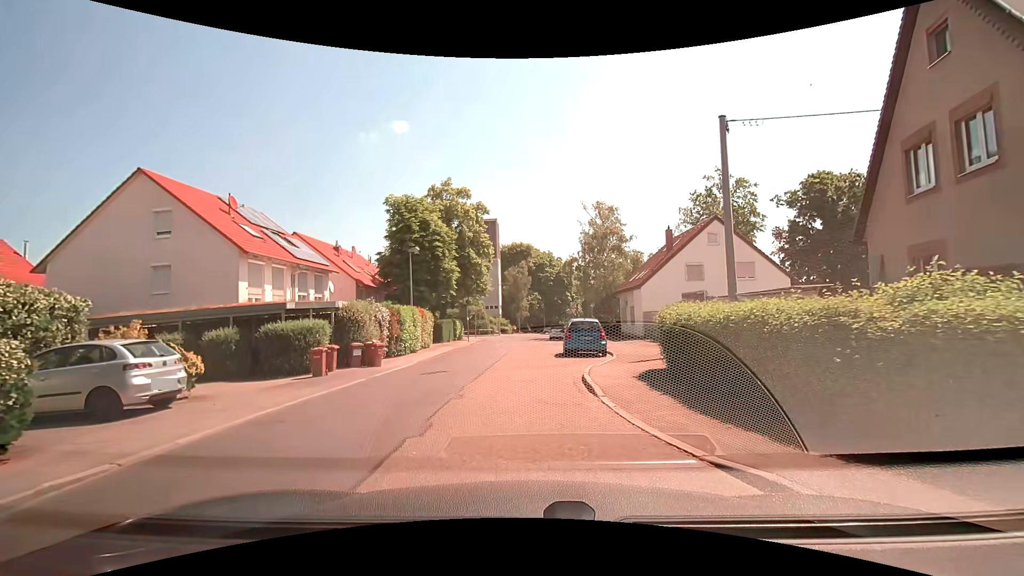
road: residential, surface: asphalt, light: Day
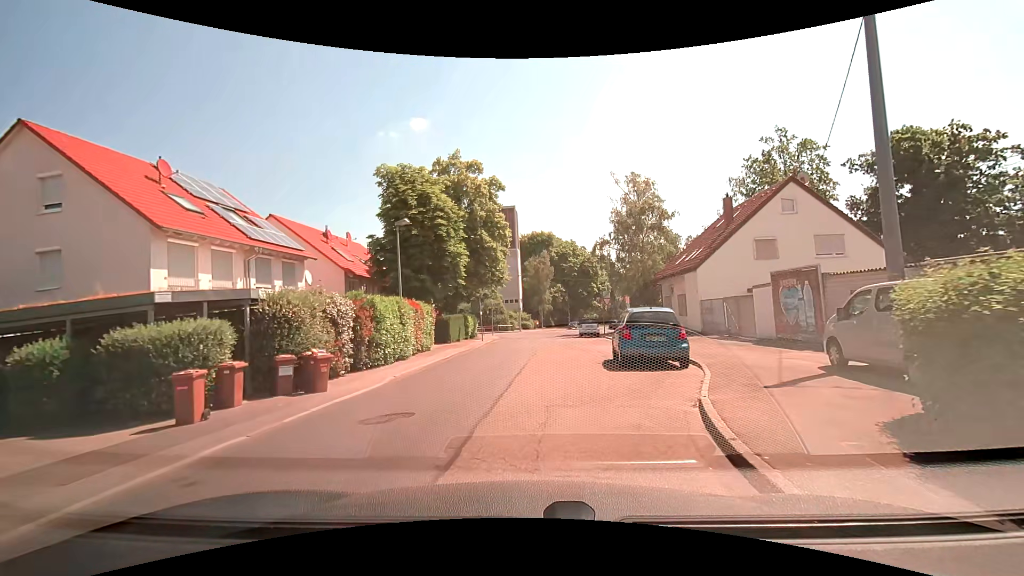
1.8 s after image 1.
(-0.3, +7.7) m; -3°
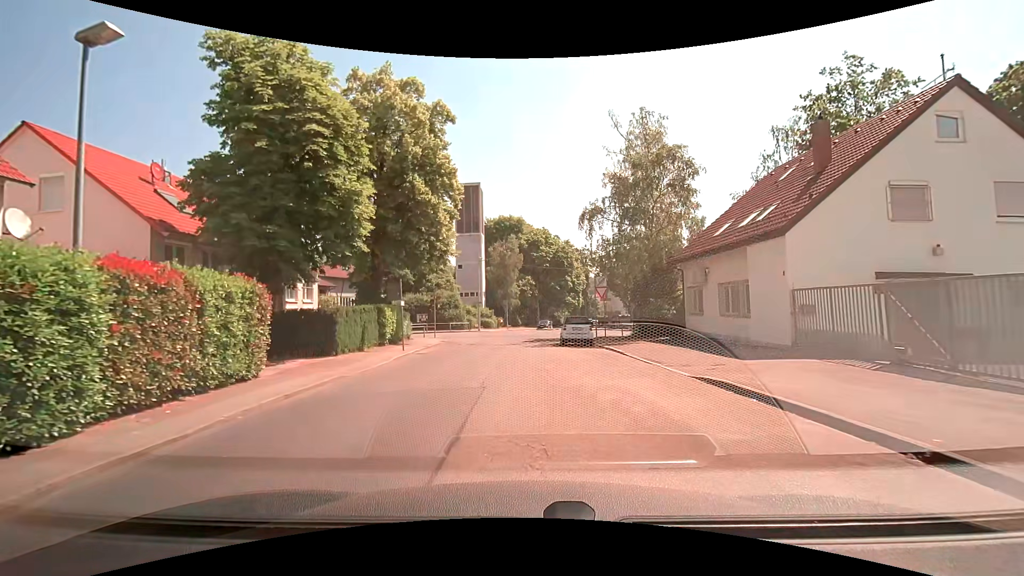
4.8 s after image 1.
(+0.5, +14.6) m; +3°
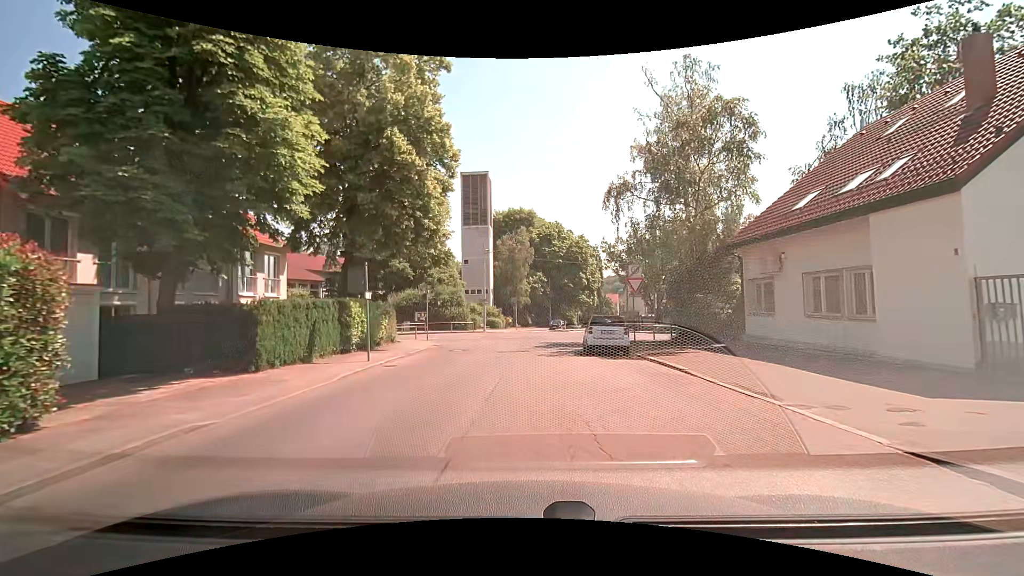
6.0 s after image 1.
(0.0, +6.3) m; -1°
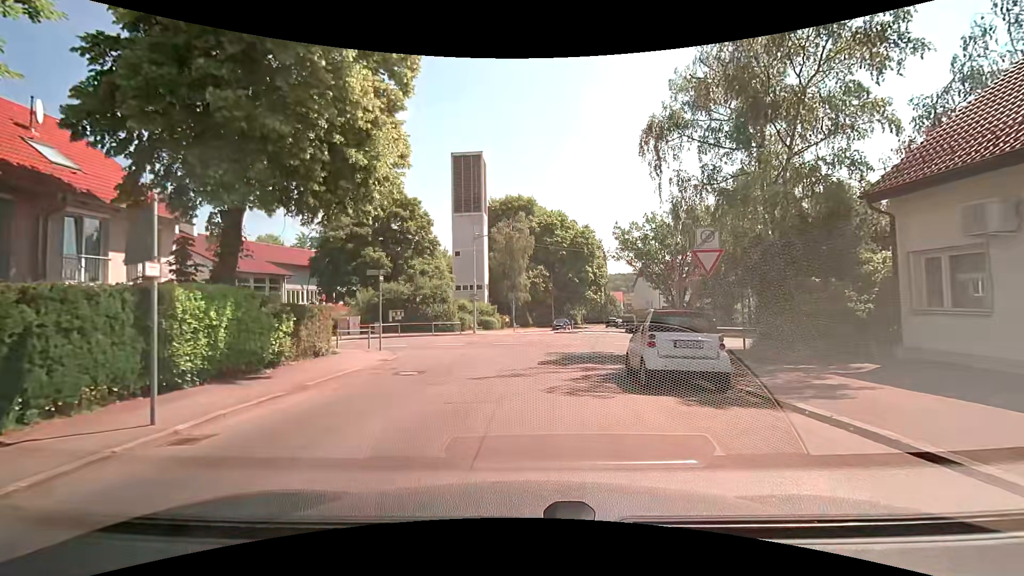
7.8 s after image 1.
(+0.1, +9.1) m; +1°
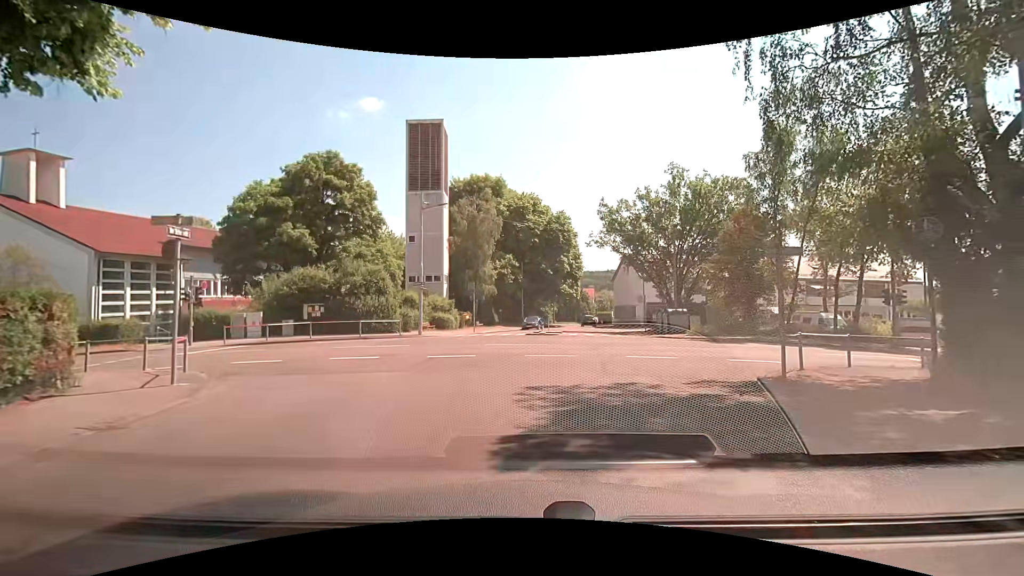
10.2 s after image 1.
(+0.1, +9.8) m; +4°
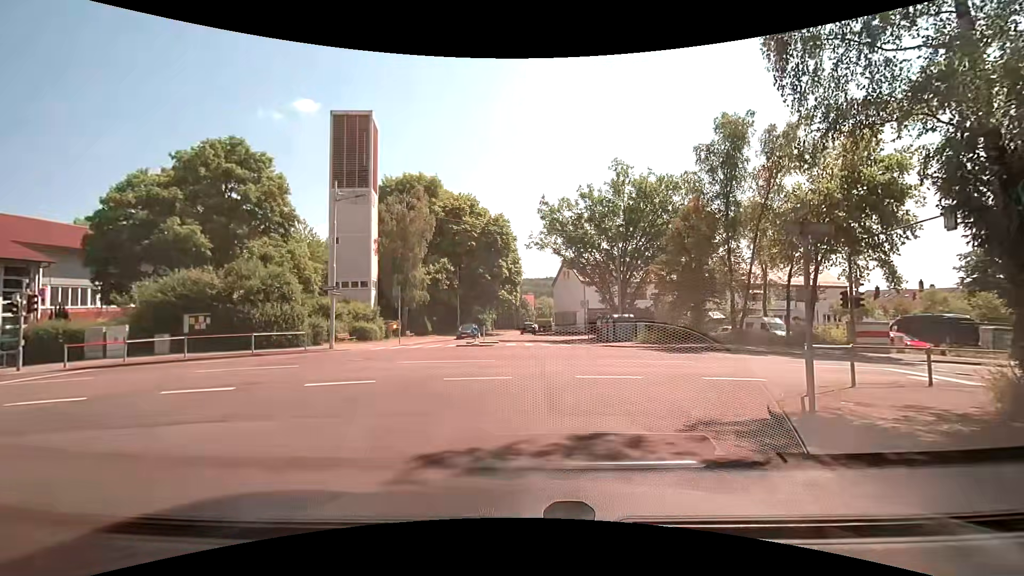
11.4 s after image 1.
(+0.2, +3.8) m; +7°
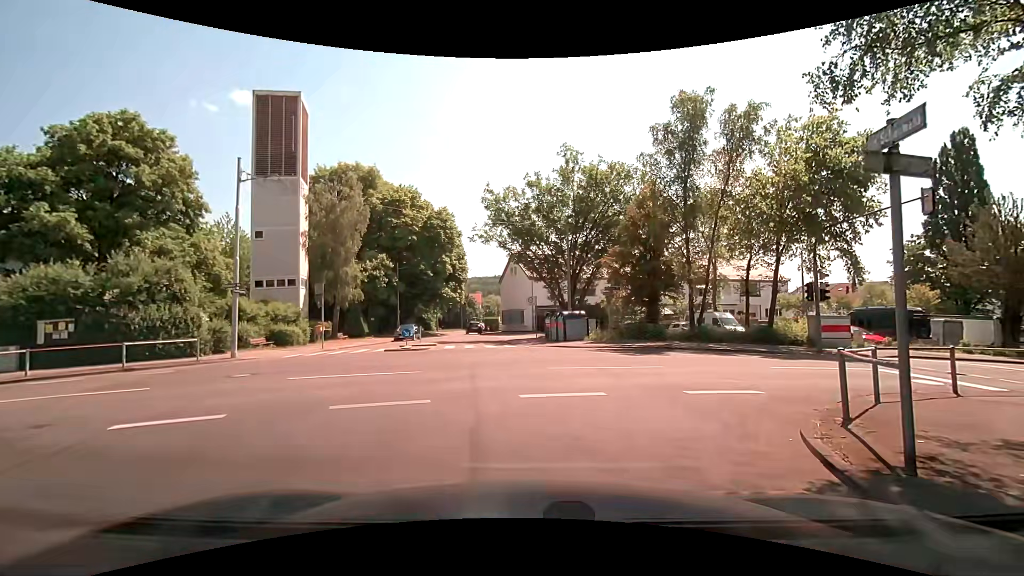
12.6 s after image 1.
(+0.2, +3.1) m; +5°
